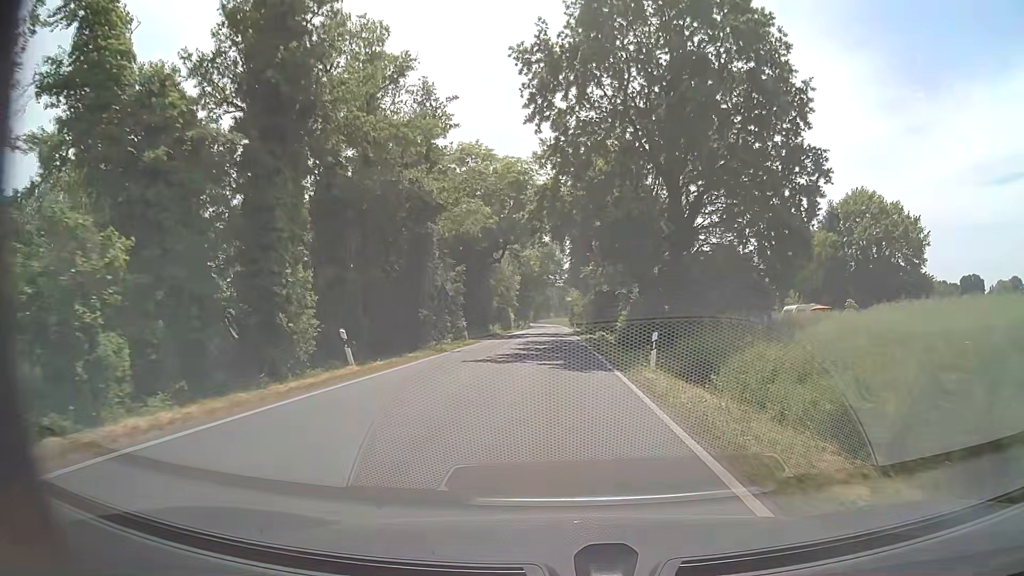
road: secondary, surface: asphalt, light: Day
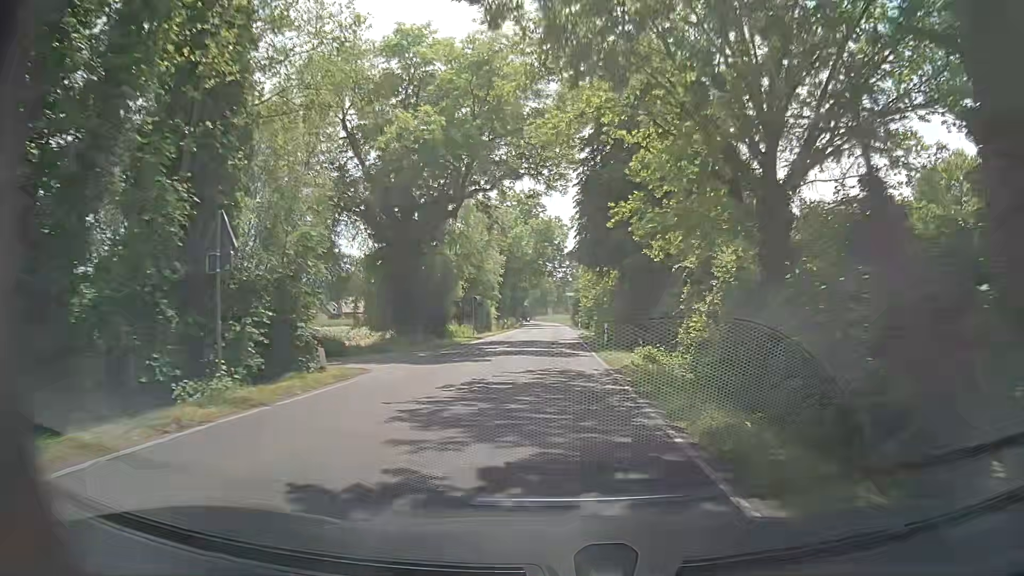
(0.0, +23.7) m; 0°
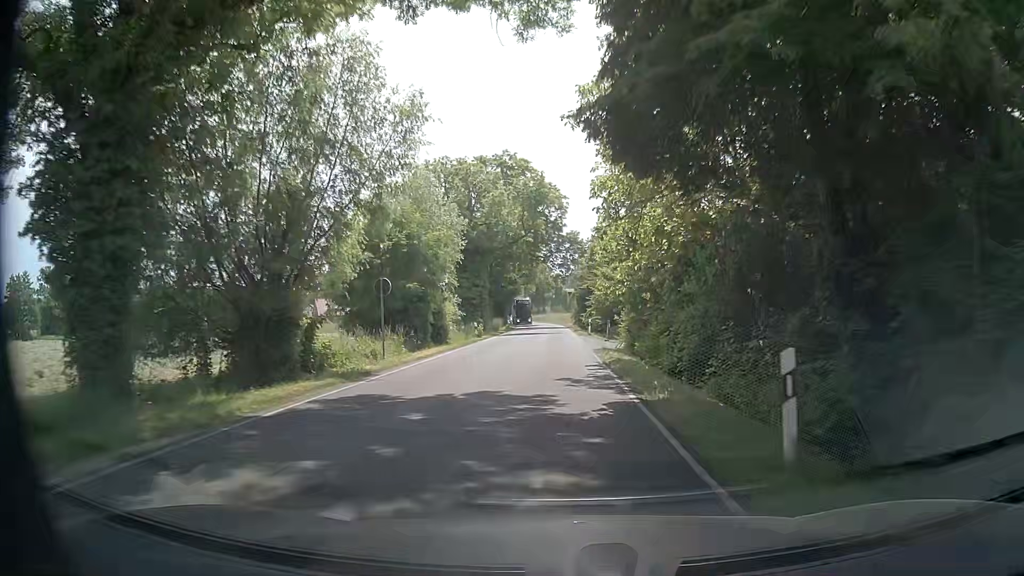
(+0.1, +23.9) m; 0°
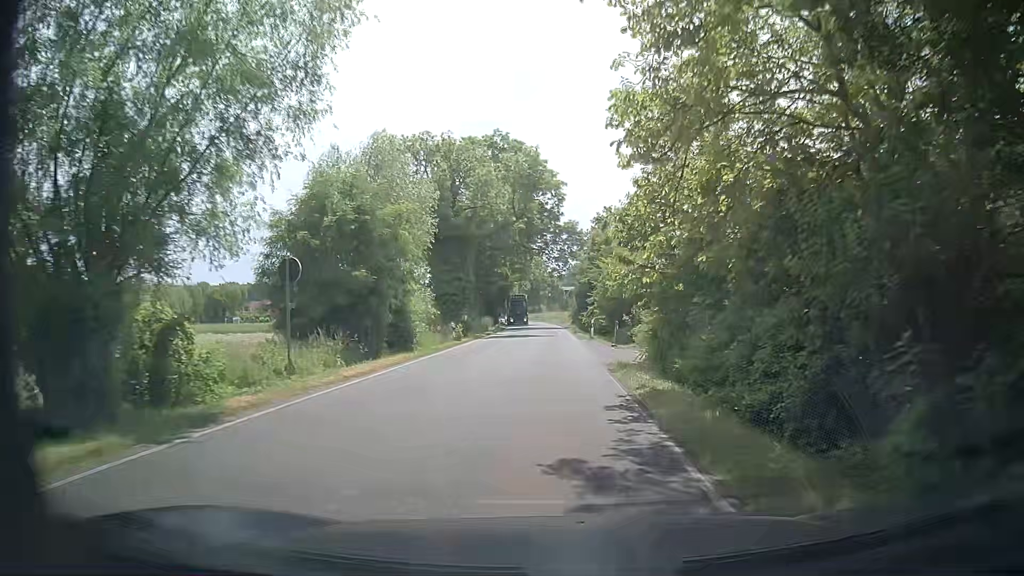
(0.0, +8.0) m; 0°
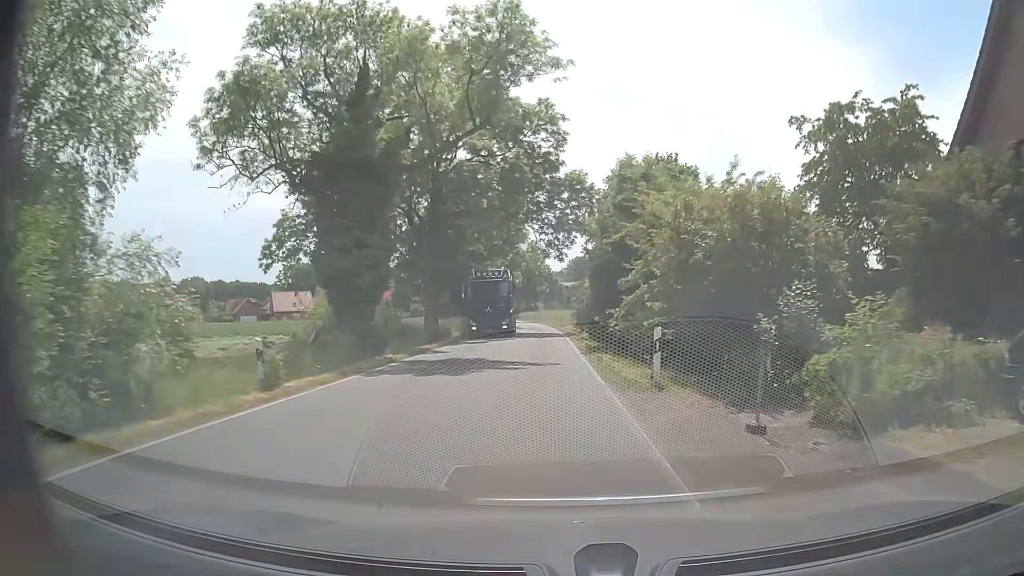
(+0.1, +23.9) m; 0°
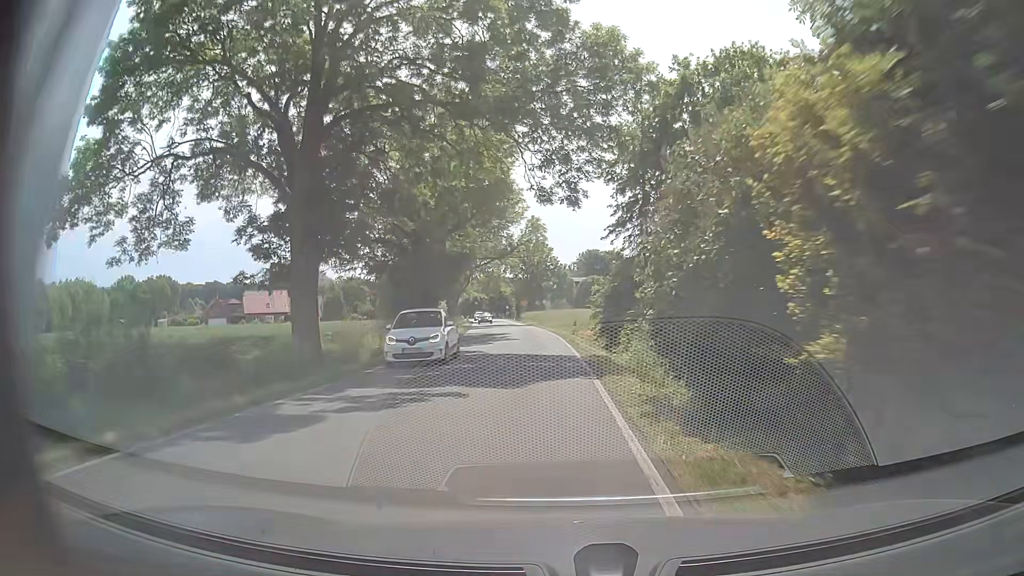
(-0.1, +23.9) m; -1°
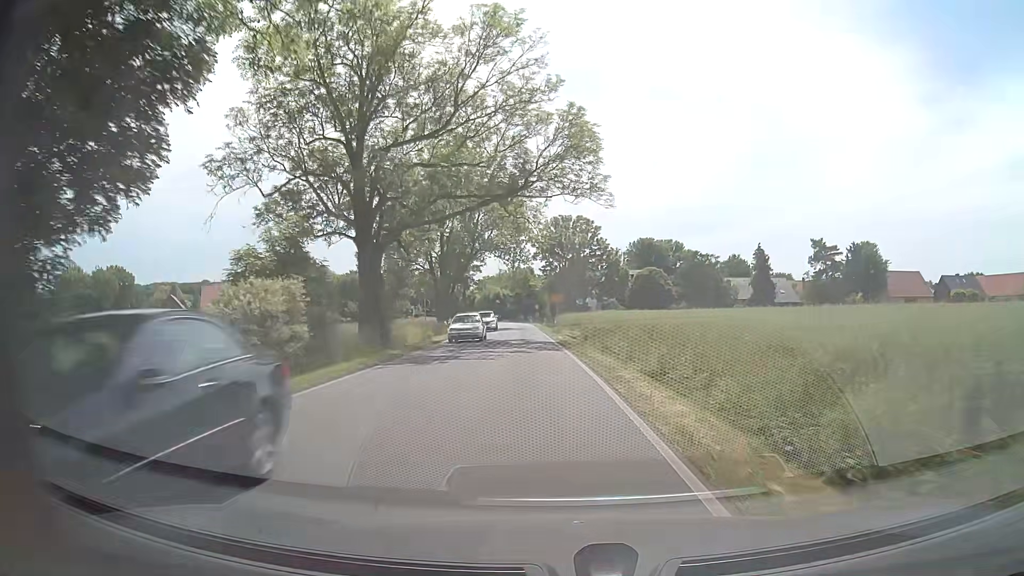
(-1.3, +39.6) m; -3°
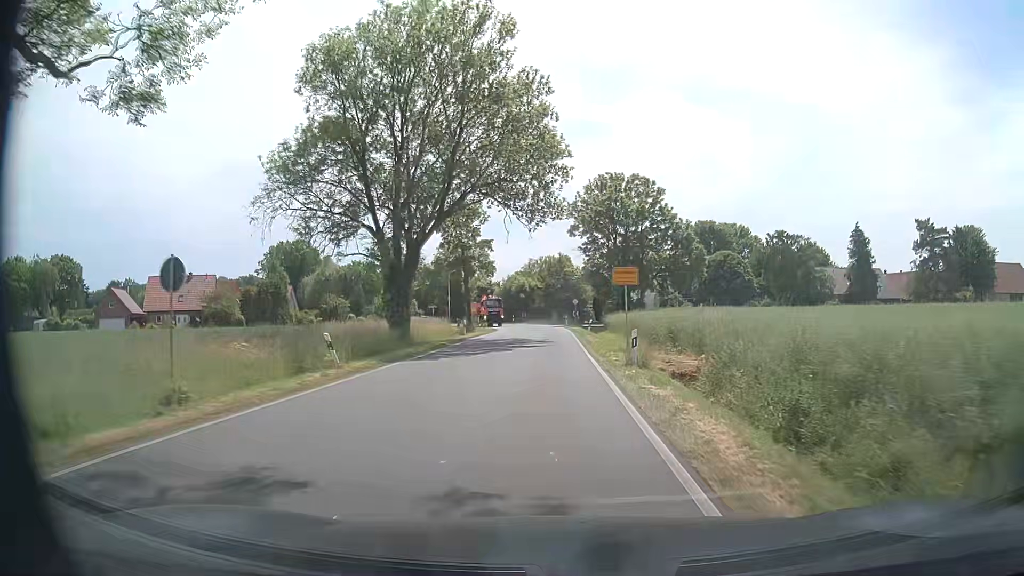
(-1.4, +31.6) m; -4°
(0, +10) (0, +20) (0, +30) (0, +40) (0, +50) (0, +60) (-1, +70) (-4, +80) (-7, +89) (-12, +98) m
